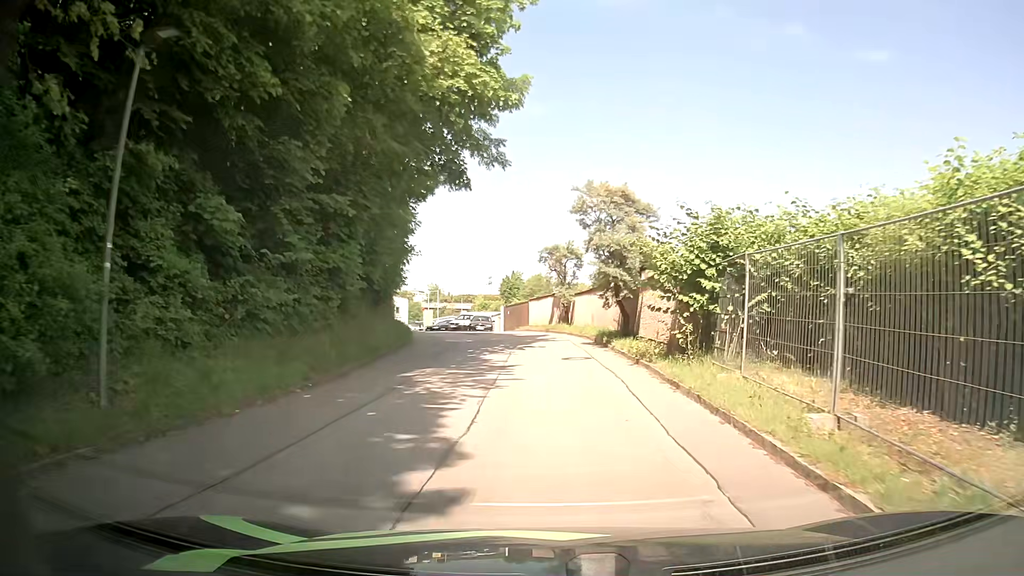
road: residential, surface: asphalt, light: Day
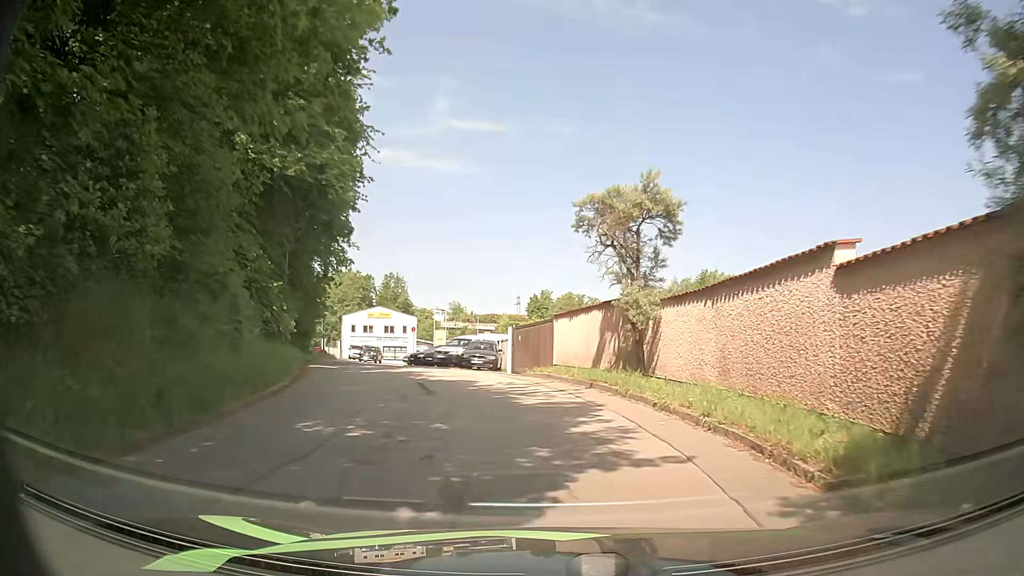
(-0.1, +17.8) m; -3°
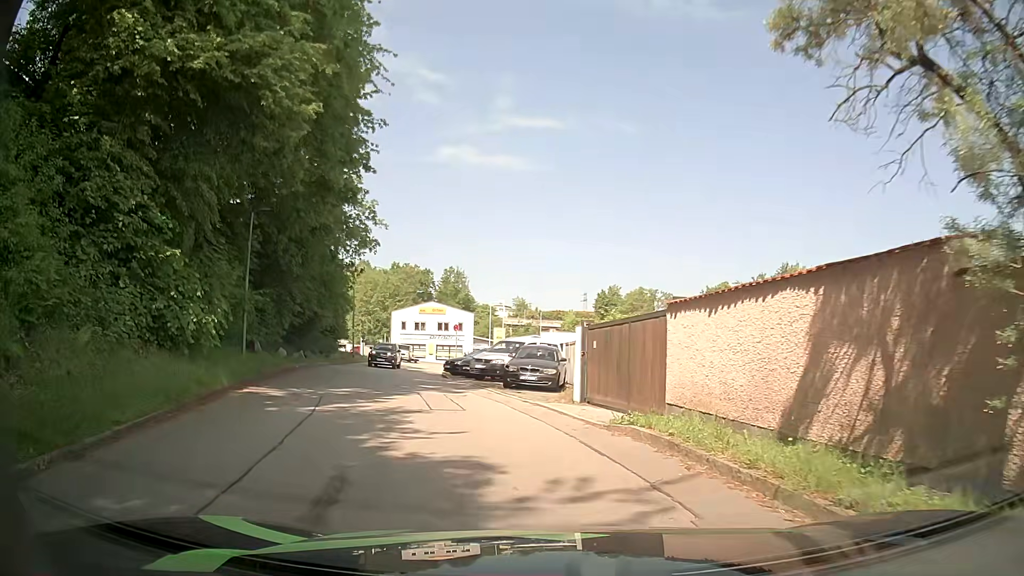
(-0.2, +10.0) m; -4°
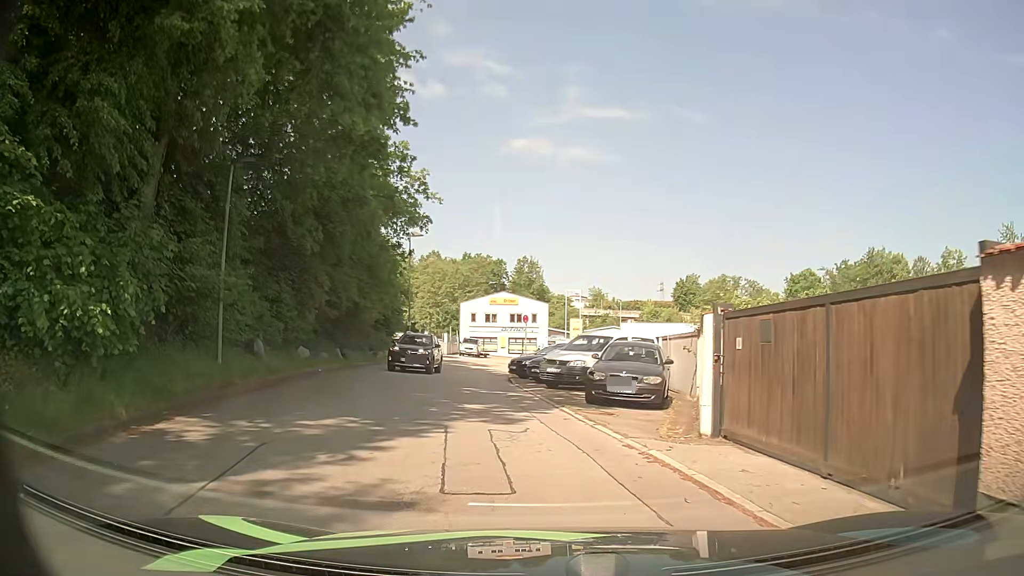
(-0.4, +6.3) m; -6°
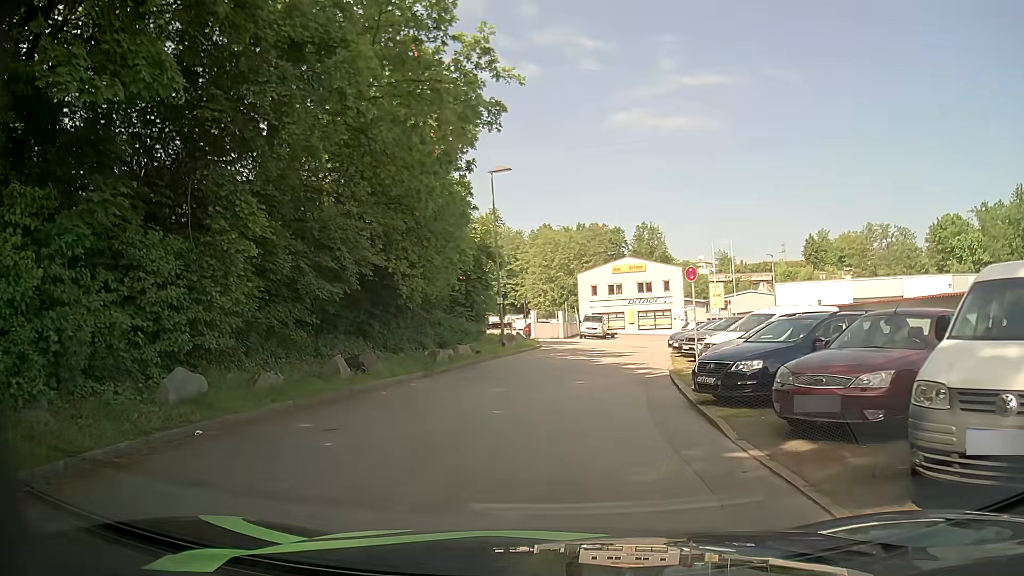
(-1.6, +14.9) m; -10°
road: service
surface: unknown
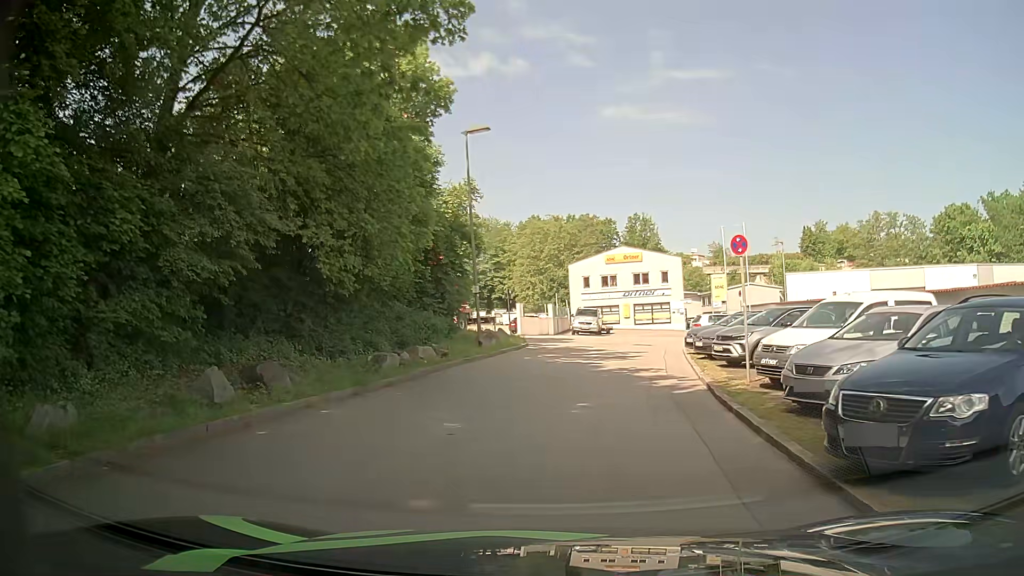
(0.0, +5.9) m; 0°
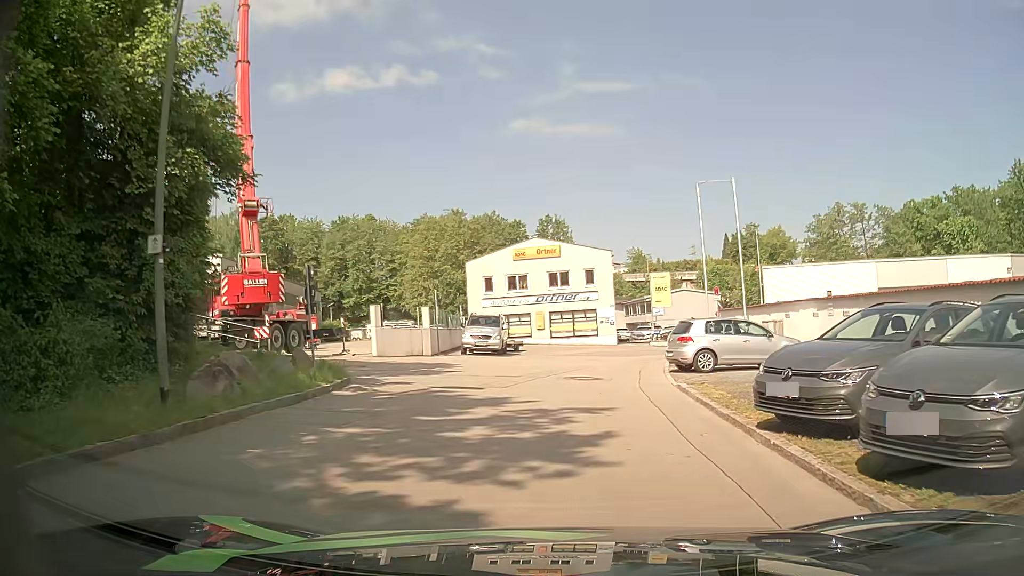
(+1.1, +16.2) m; +8°
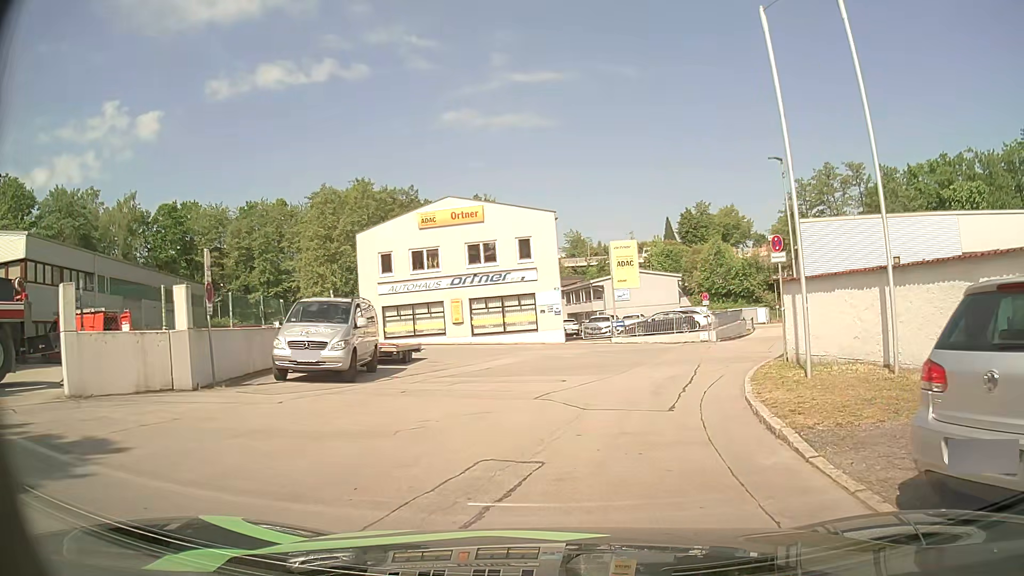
(+0.6, +15.7) m; +6°
